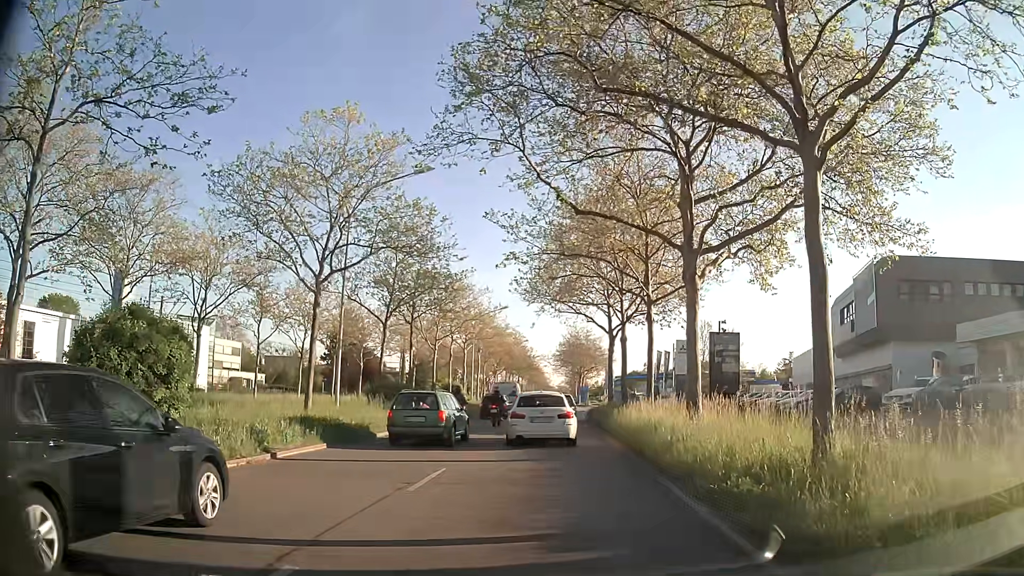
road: primary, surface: asphalt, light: Day
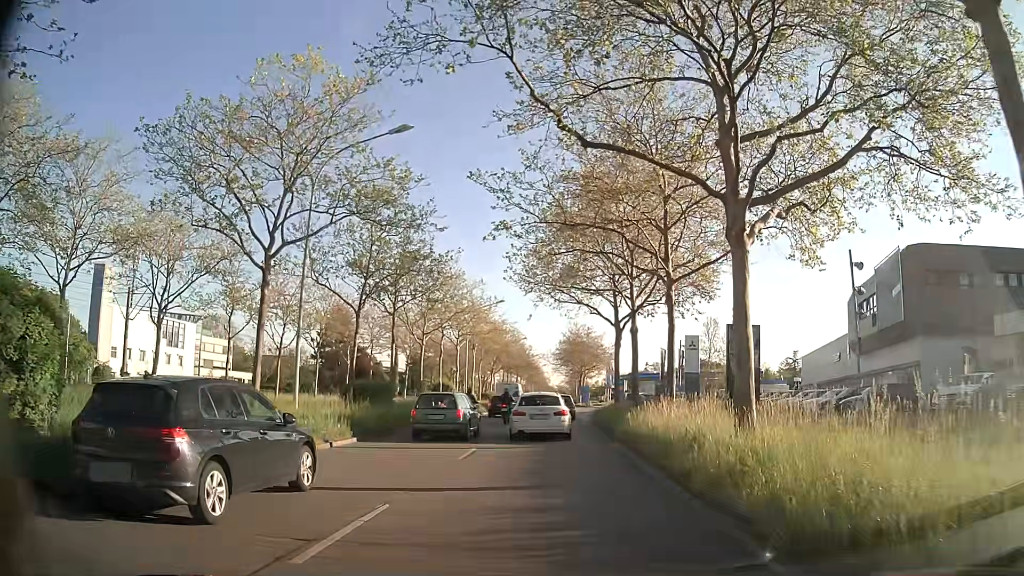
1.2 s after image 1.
(-0.1, +4.4) m; -1°
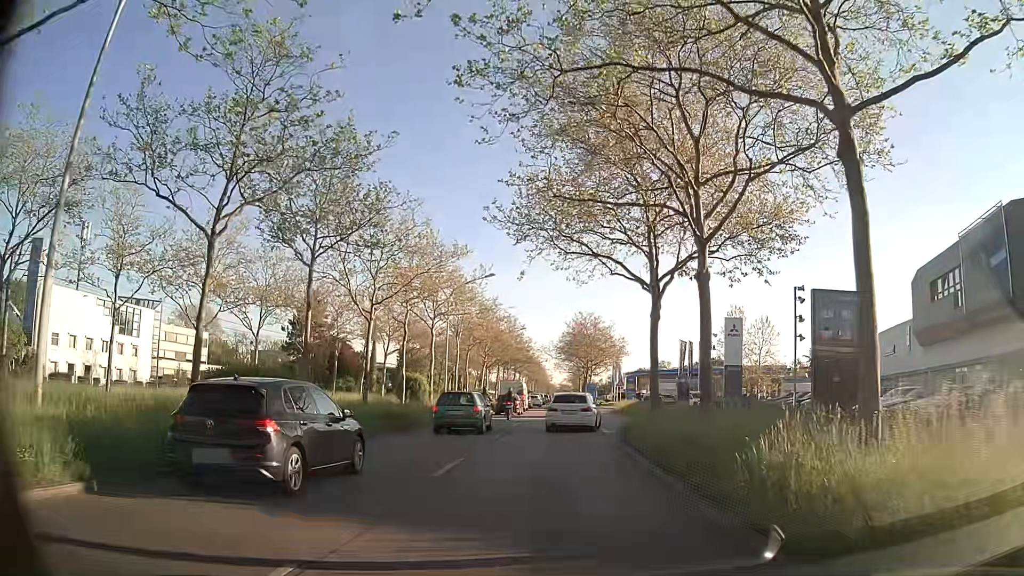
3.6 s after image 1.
(0.0, +12.6) m; +1°
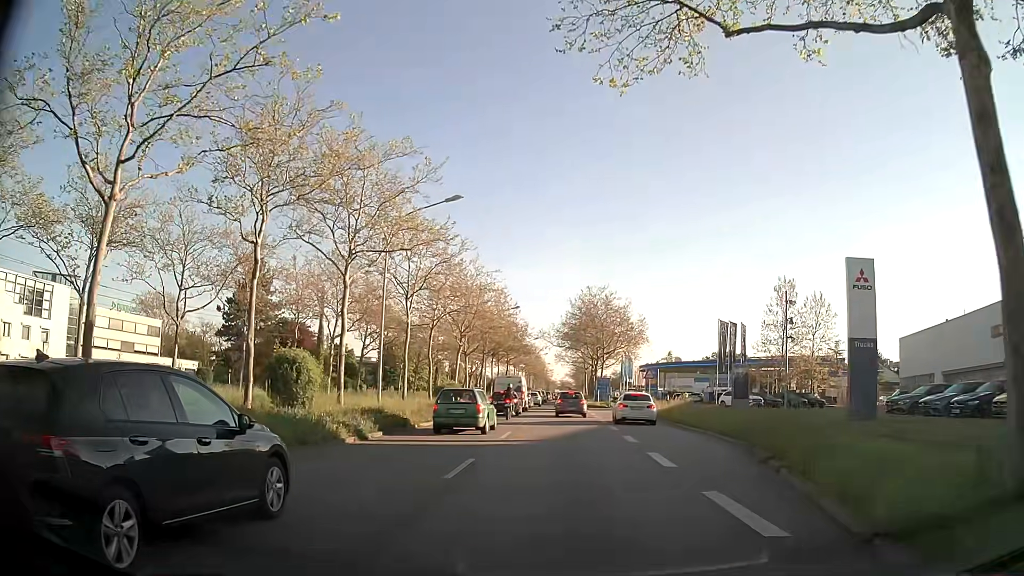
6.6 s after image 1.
(-0.4, +18.7) m; -1°
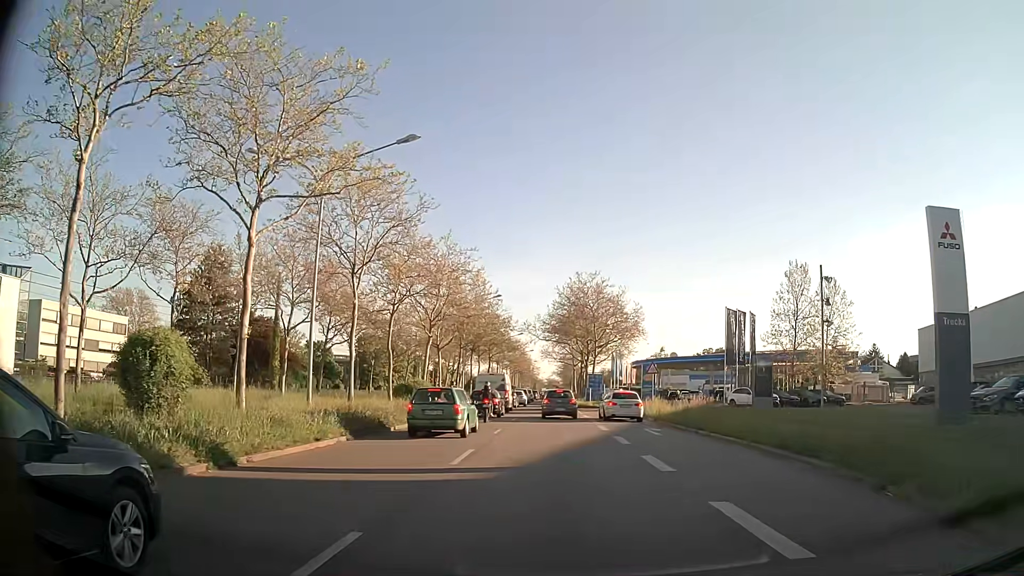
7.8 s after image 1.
(+0.1, +7.2) m; +3°
(0, +10) (0, +20) (-1, +30) (-1, +40) (-1, +50) (-1, +60) (-2, +70) (-2, +80) (-2, +90) (-2, +100) m
